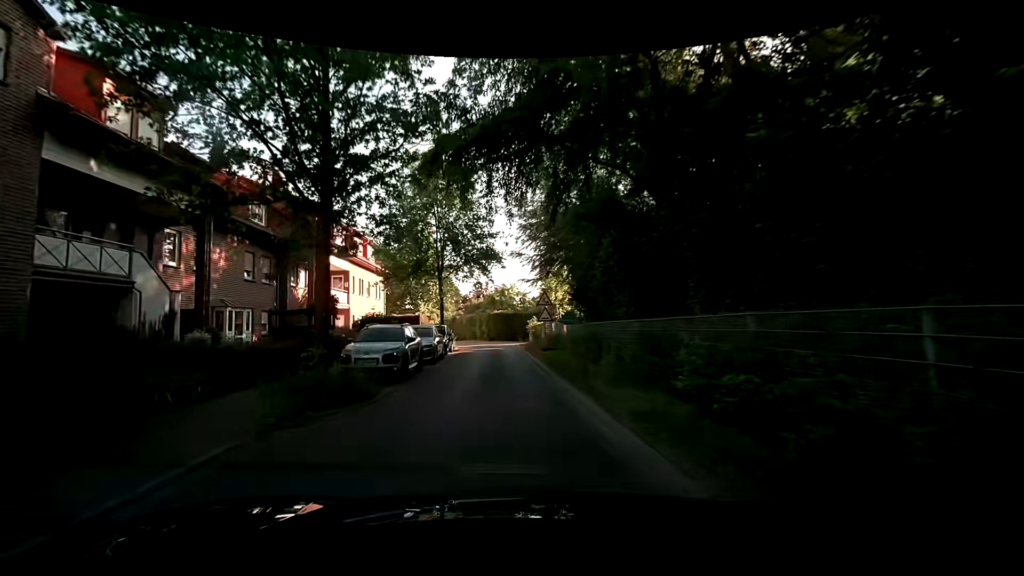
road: residential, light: Day
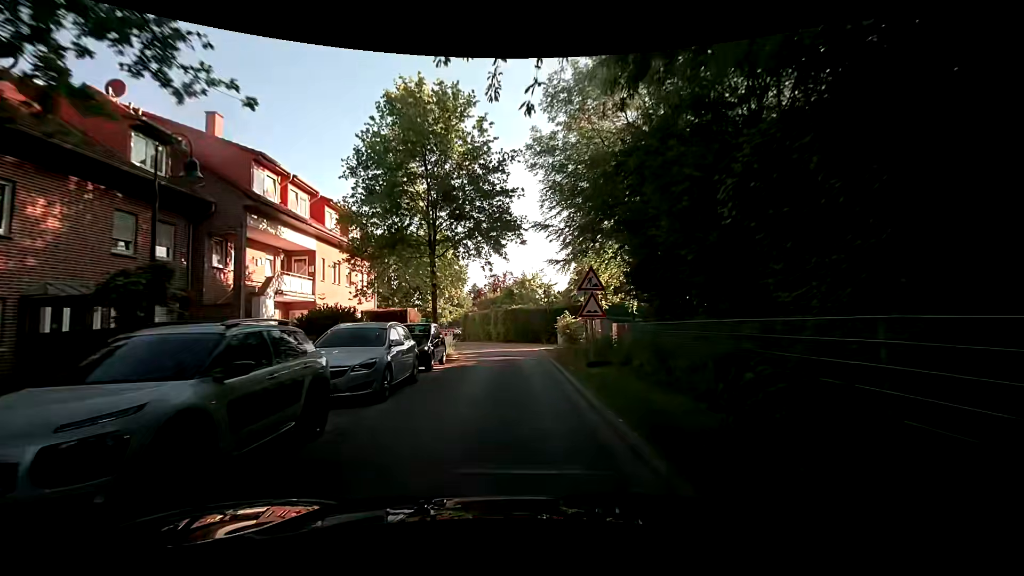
(-0.2, +9.7) m; -2°
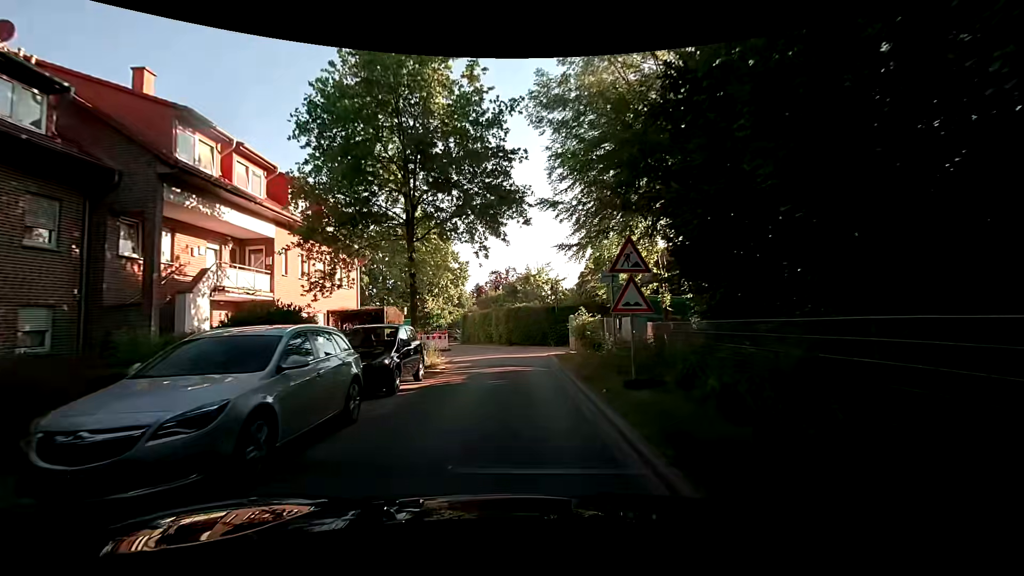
(0.0, +4.8) m; 0°
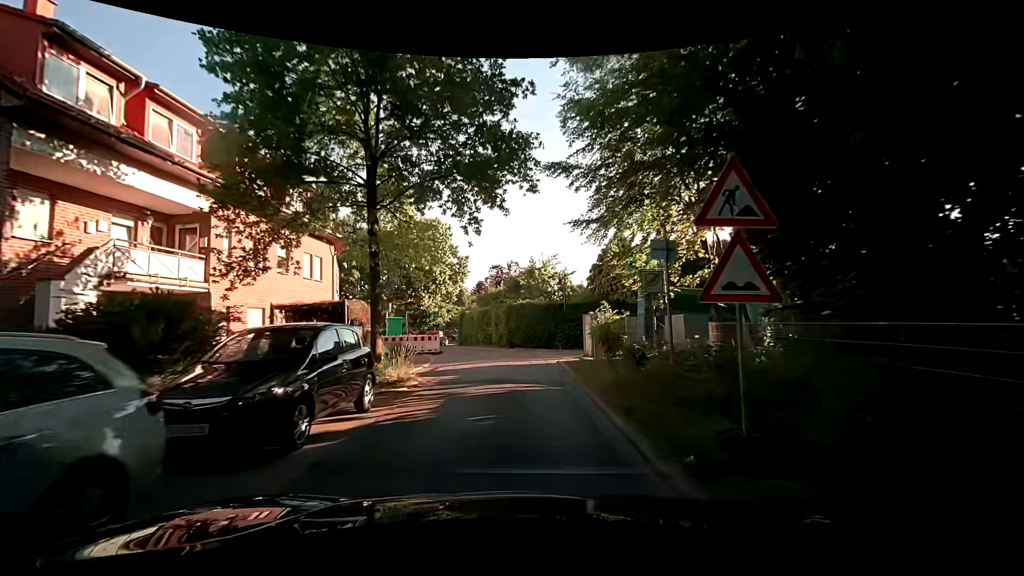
(0.0, +4.7) m; -1°
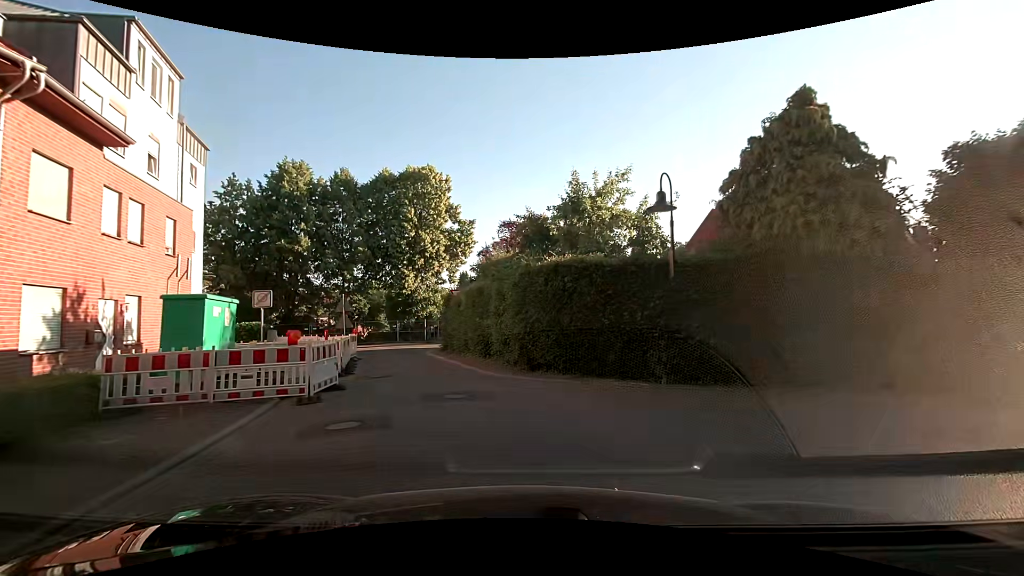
(0.0, +19.1) m; -1°
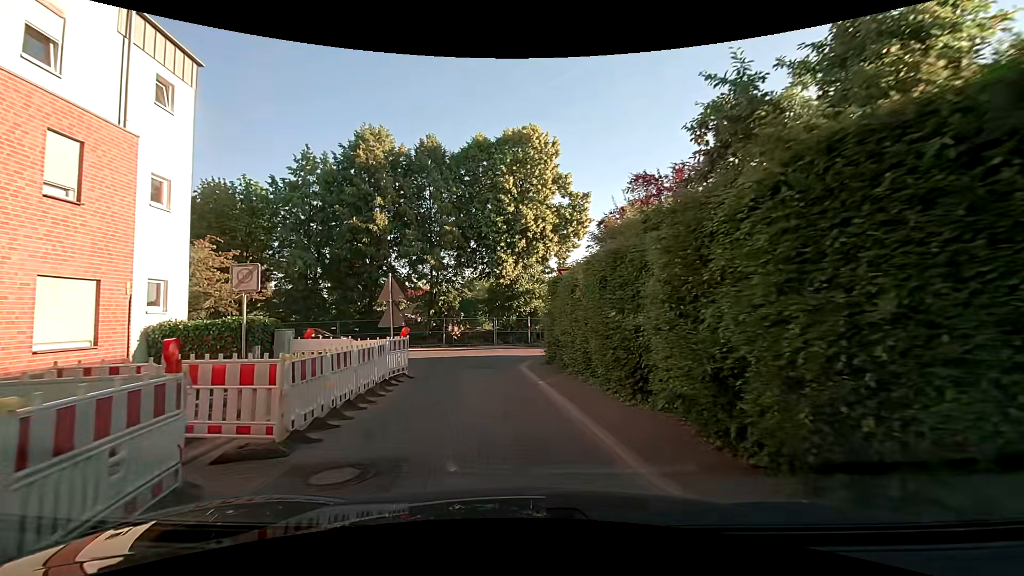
(-1.0, +9.7) m; -13°
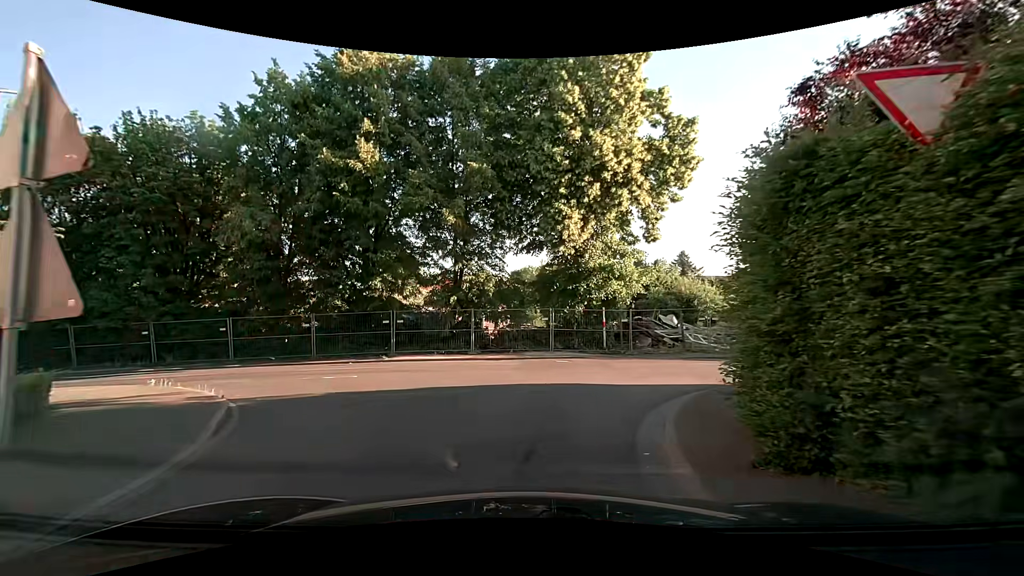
(-0.9, +12.4) m; -5°
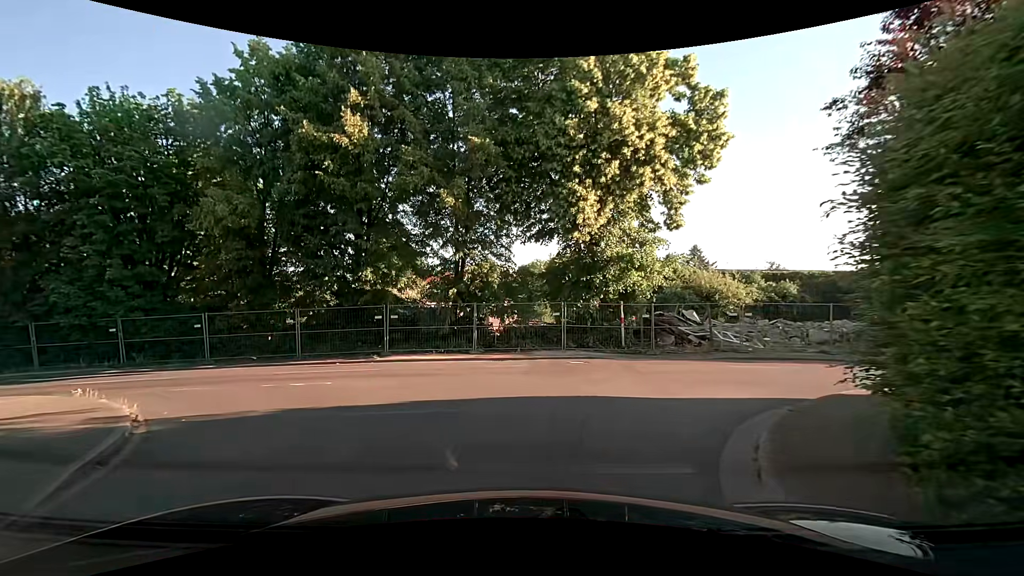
(-0.1, +2.3) m; -3°
